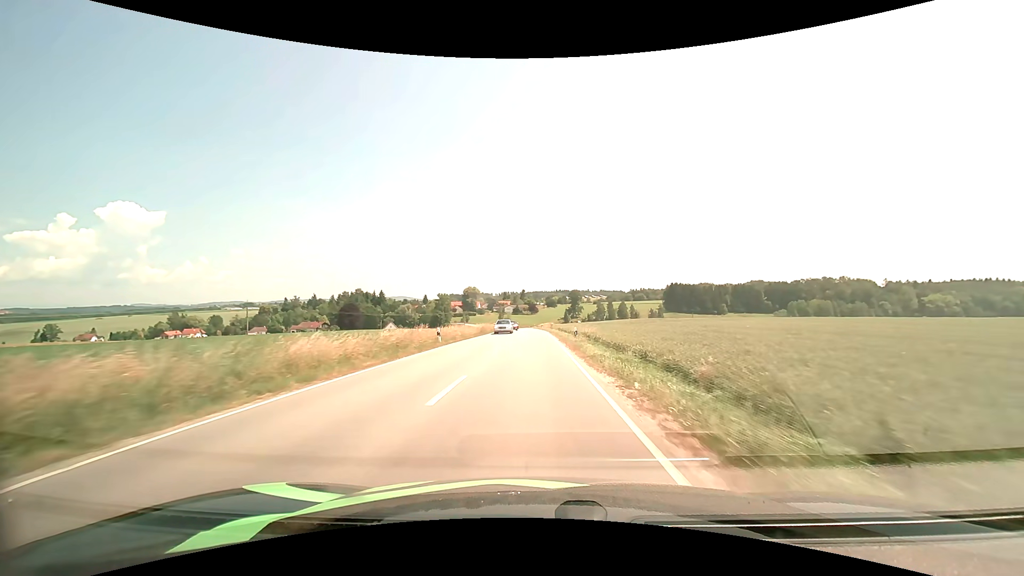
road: secondary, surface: asphalt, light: Day
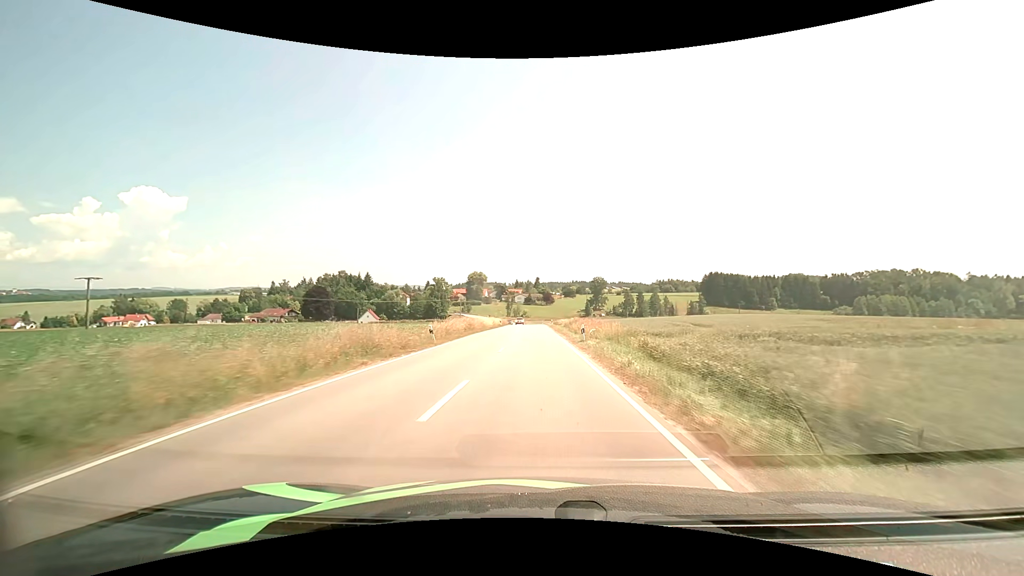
(-0.8, +61.6) m; -1°
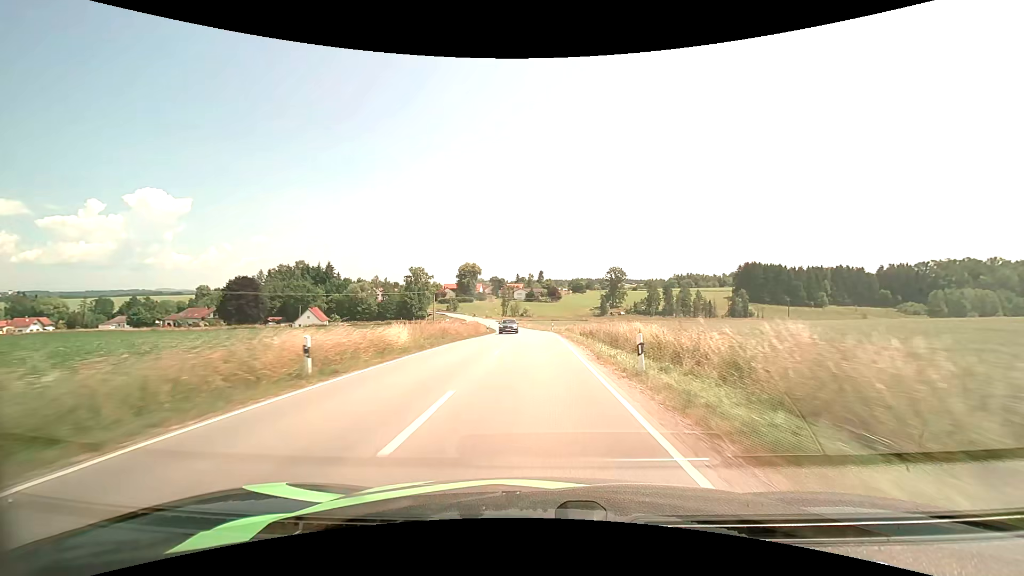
(-0.4, +61.5) m; -1°
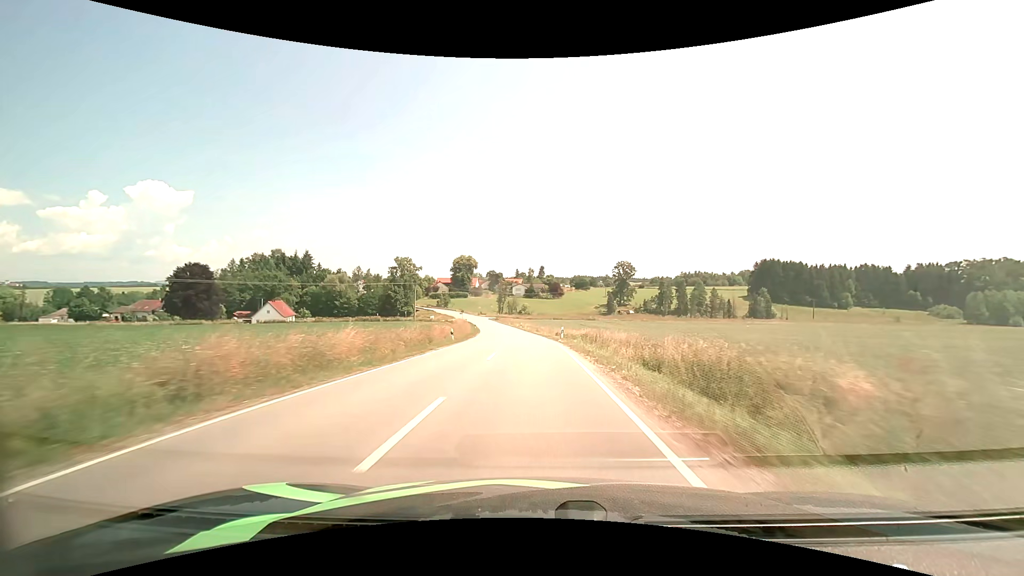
(0.0, +24.5) m; 0°
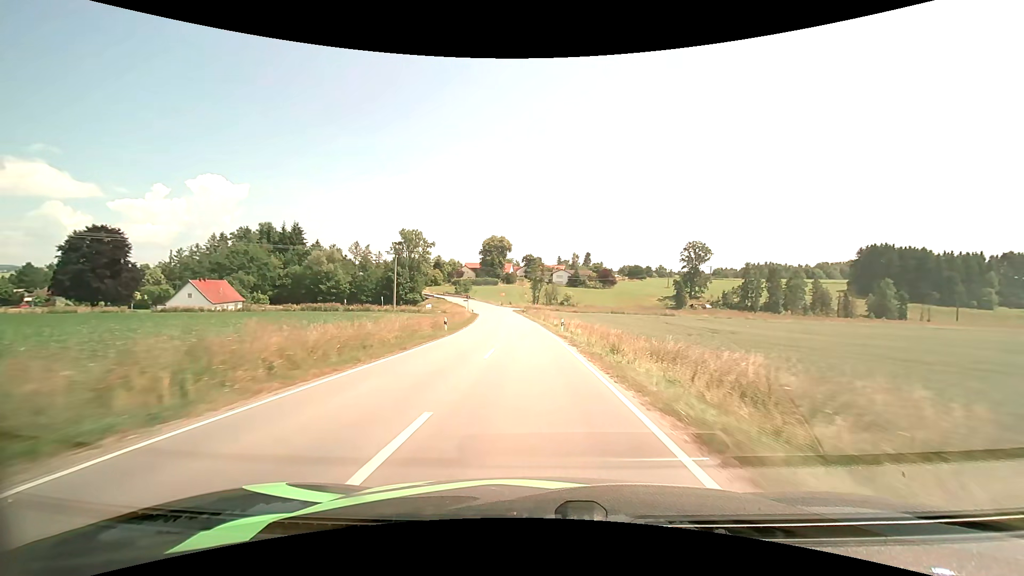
(-1.4, +49.9) m; -4°
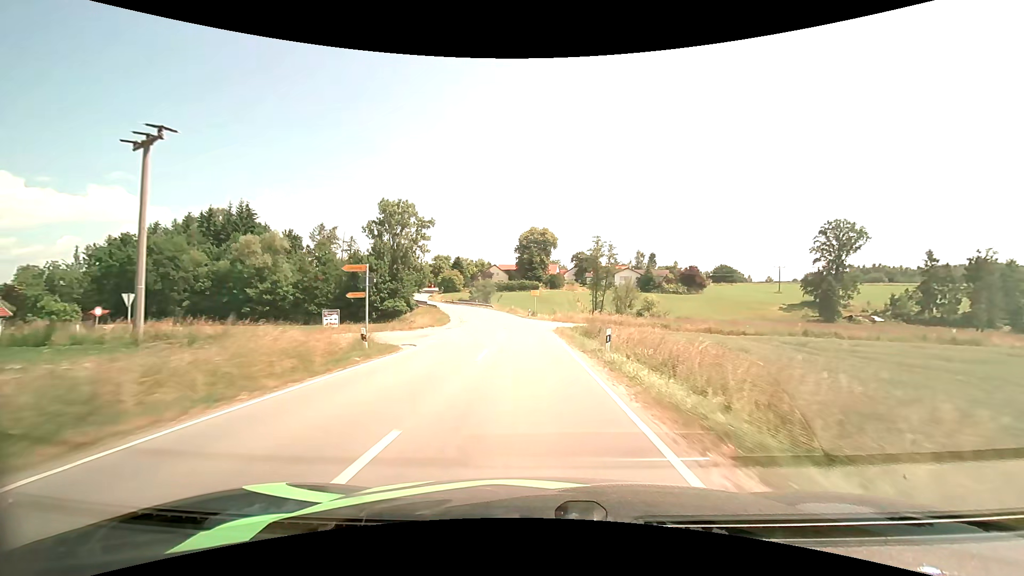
(-2.8, +61.1) m; -6°
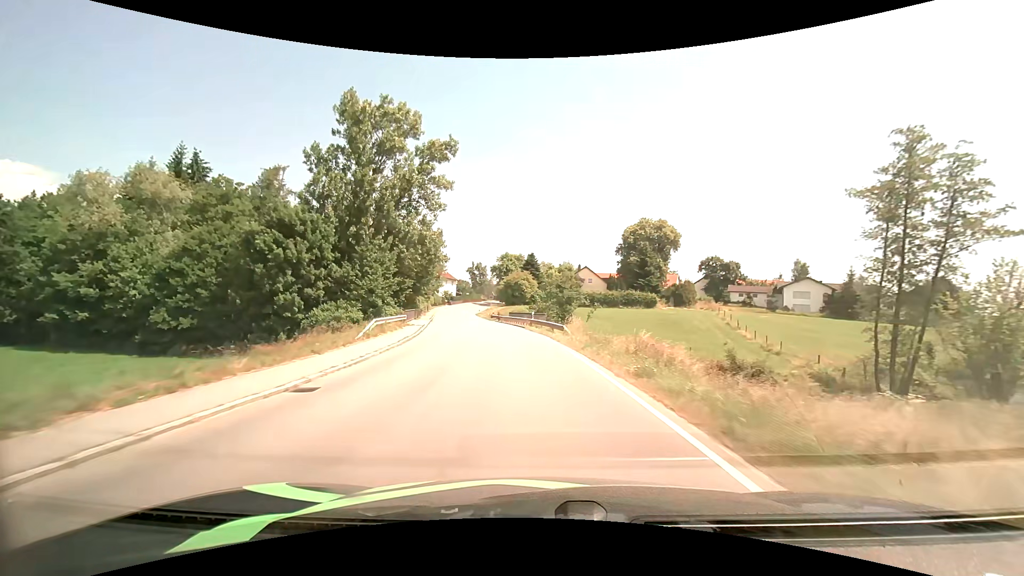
(-3.7, +56.5) m; -10°
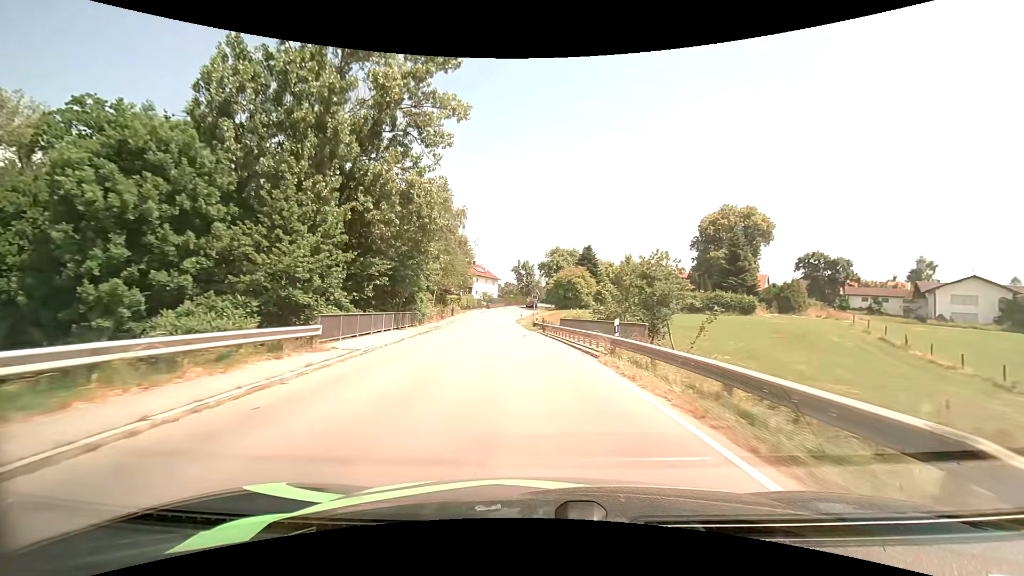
(-1.2, +20.8) m; -6°
(0, +10) (-1, +20) (-2, +30) (-3, +40) (-4, +50) (-5, +60) (-5, +70) (-5, +80) (-5, +90) (-3, +100) m
